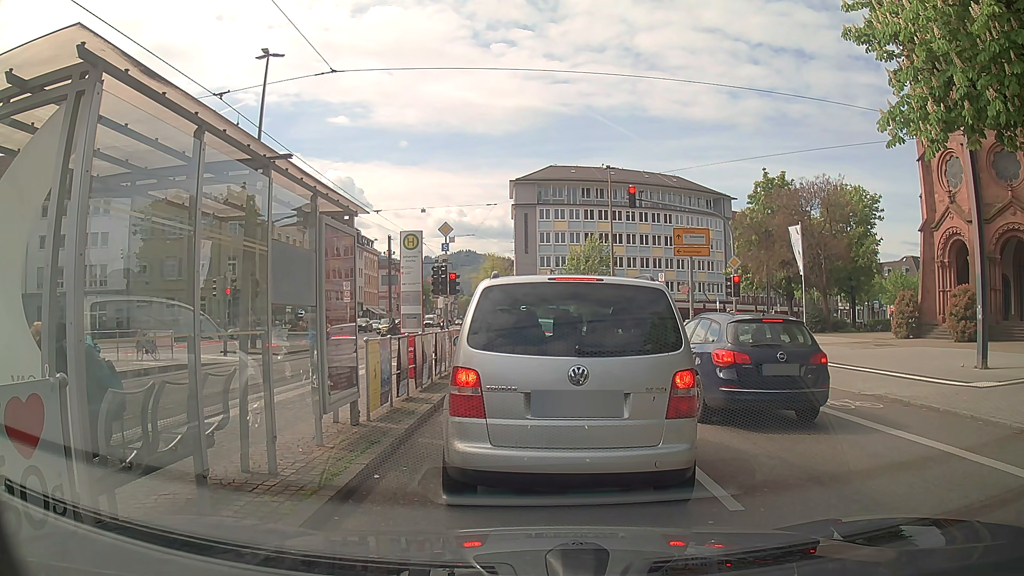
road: secondary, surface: asphalt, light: Day
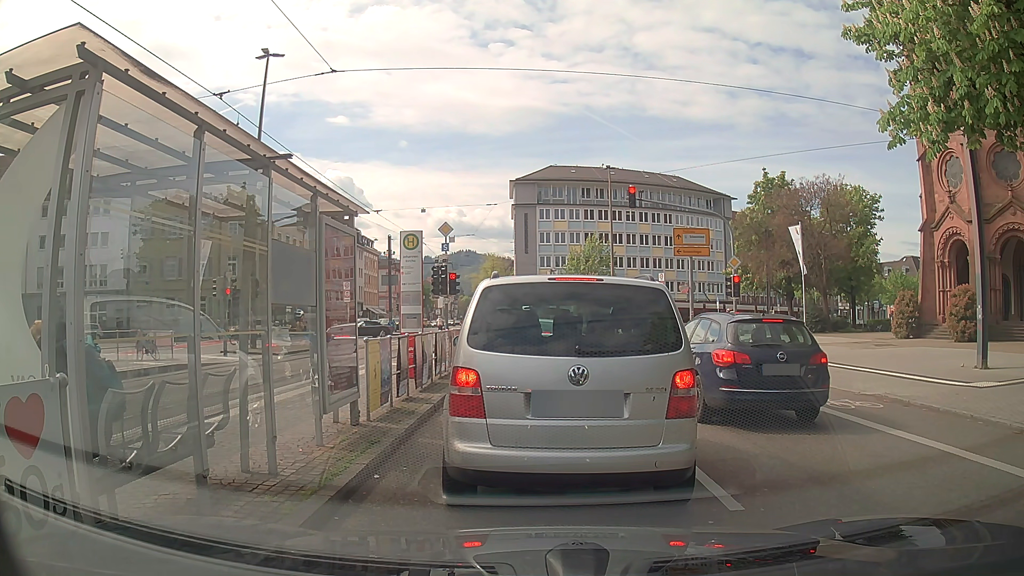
(0.0, 0.0) m; 0°
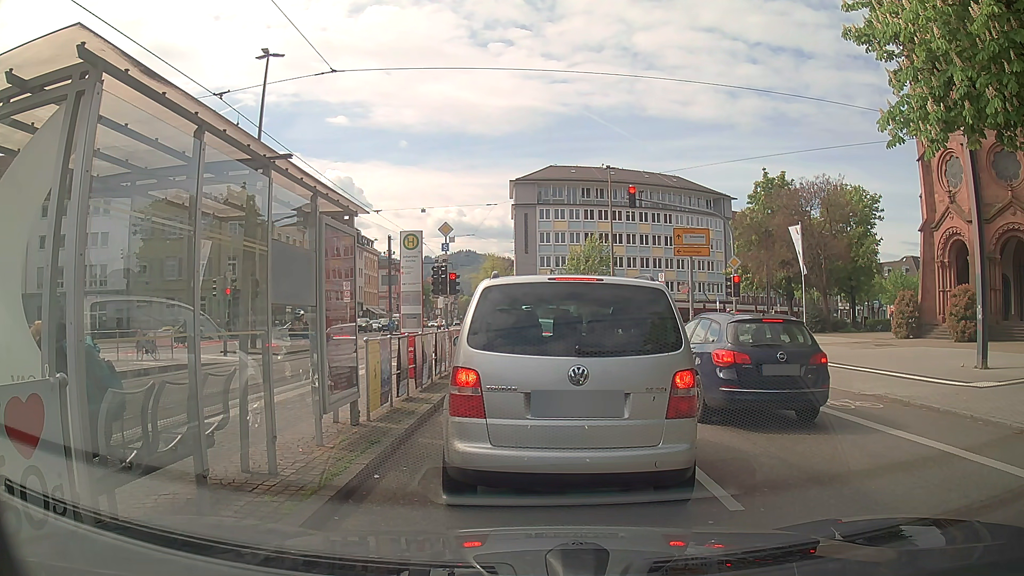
(0.0, 0.0) m; 0°
